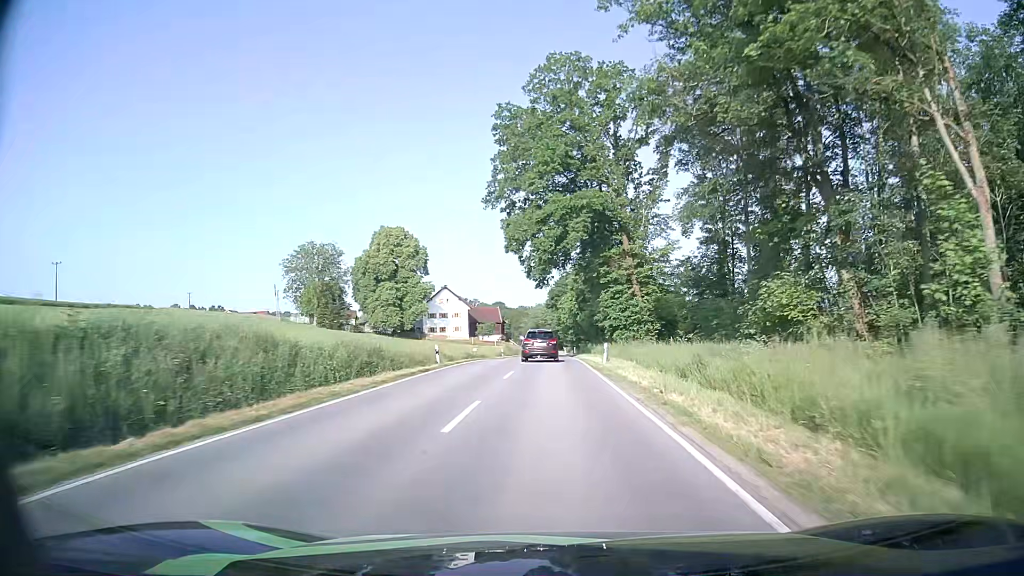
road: secondary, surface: asphalt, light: Day
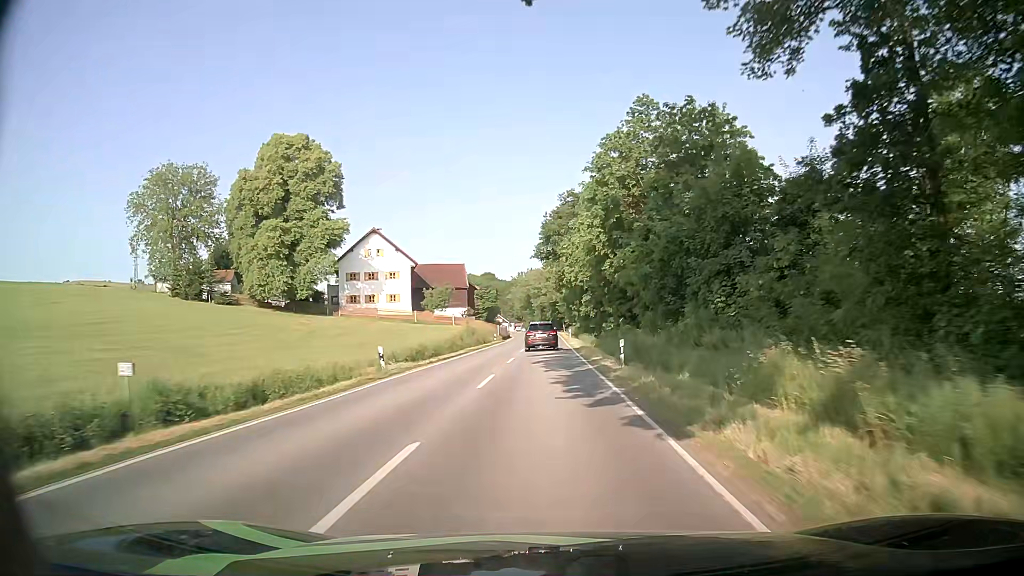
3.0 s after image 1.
(+0.6, +49.9) m; +1°
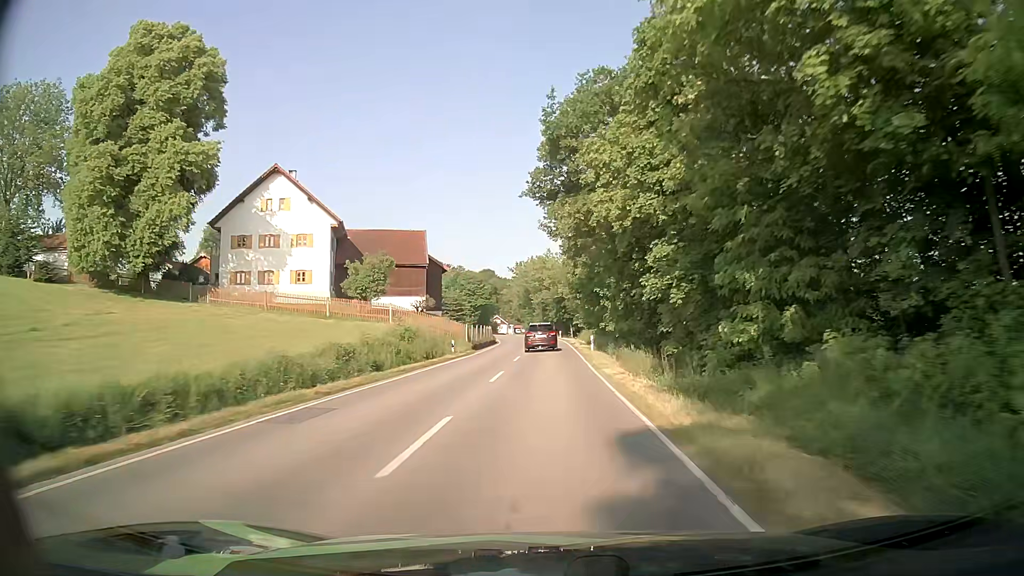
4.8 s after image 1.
(0.0, +31.2) m; 0°
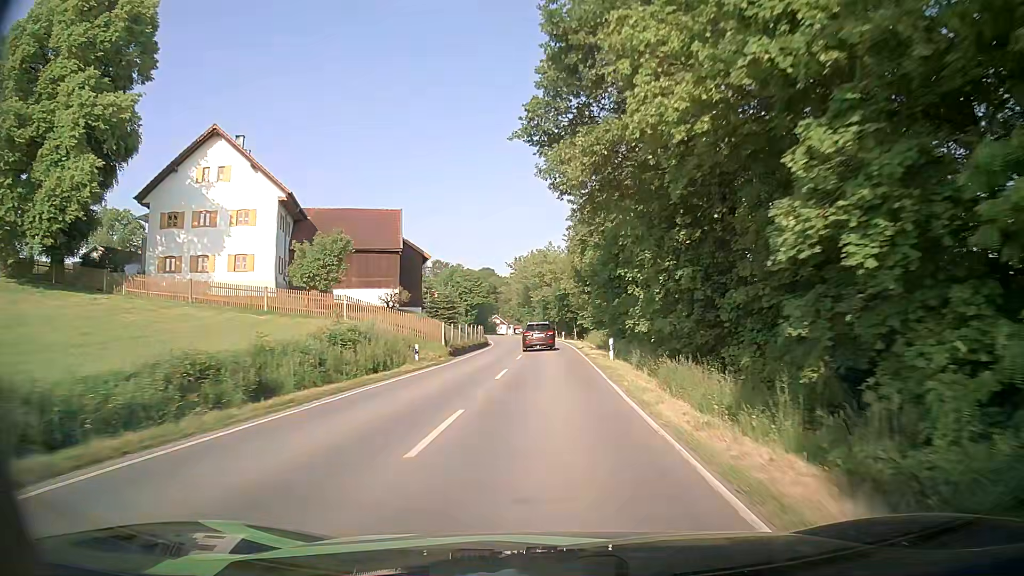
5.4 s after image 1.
(-0.1, +10.5) m; -1°
(0, +10) (0, +20) (0, +30) (0, +40) (0, +50) (-1, +60) (-1, +70) (-3, +80) (-4, +90) (-5, +100) m
